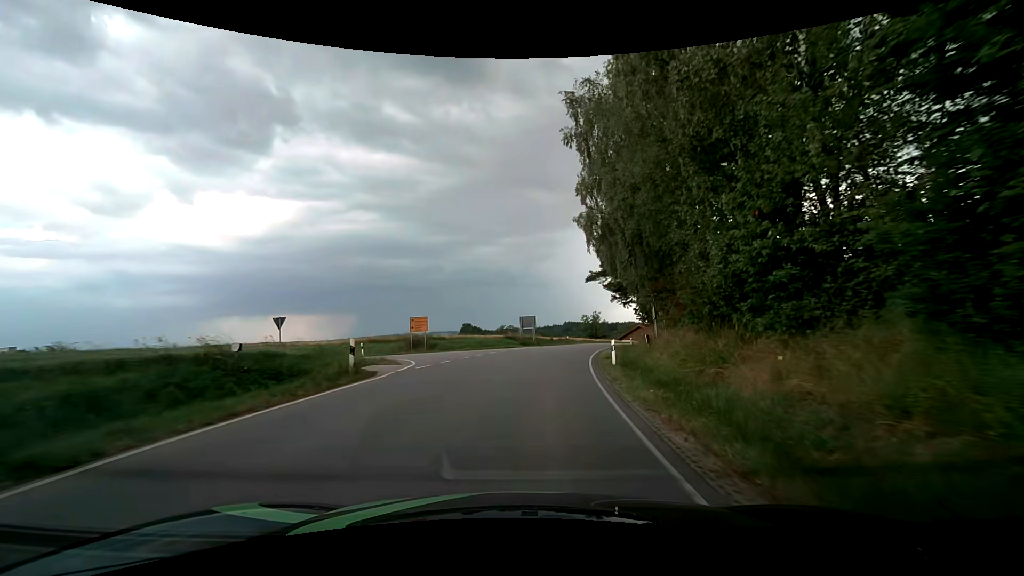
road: tertiary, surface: asphalt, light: Day
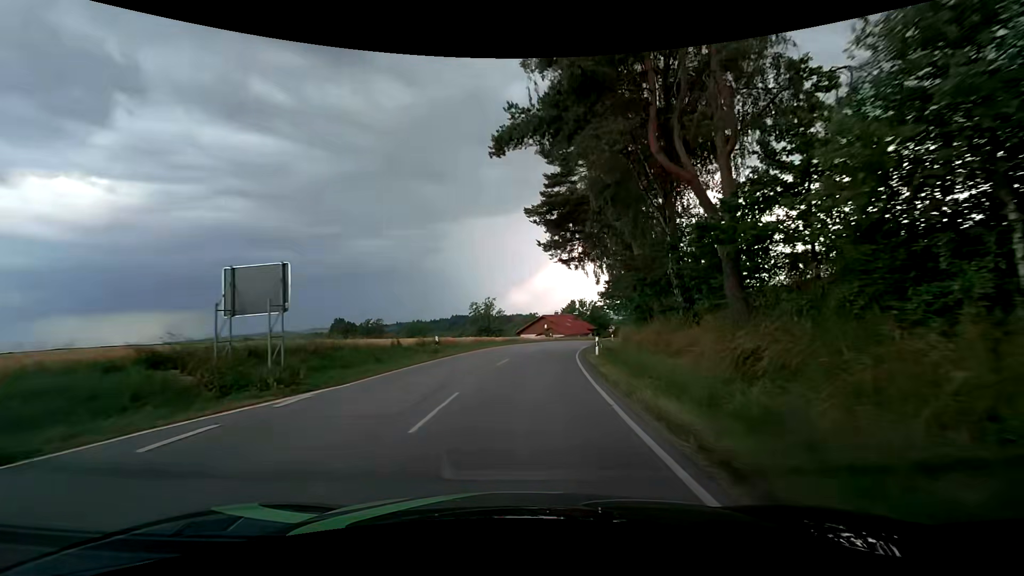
(+4.0, +38.1) m; +12°
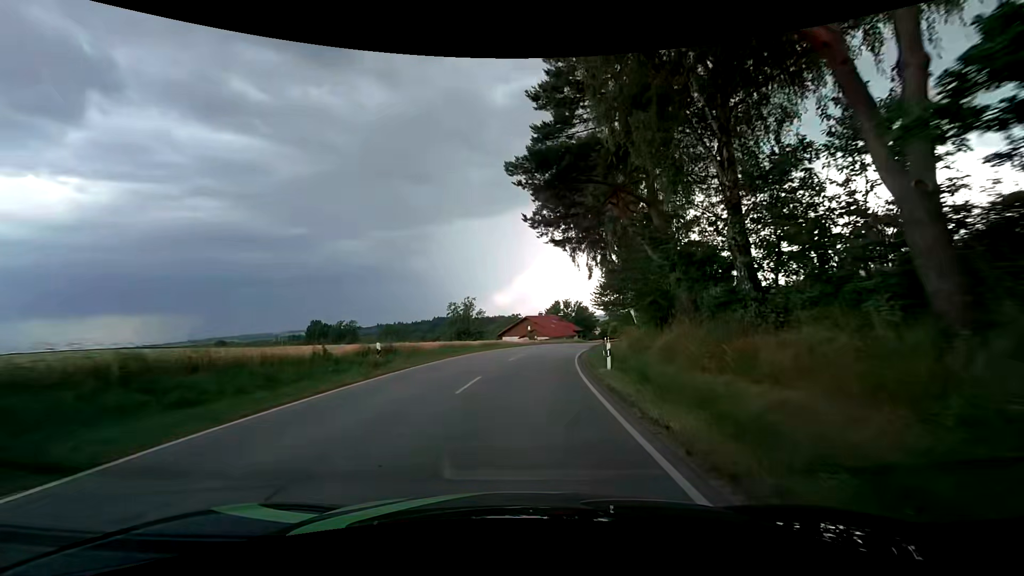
(+0.1, +7.4) m; +2°
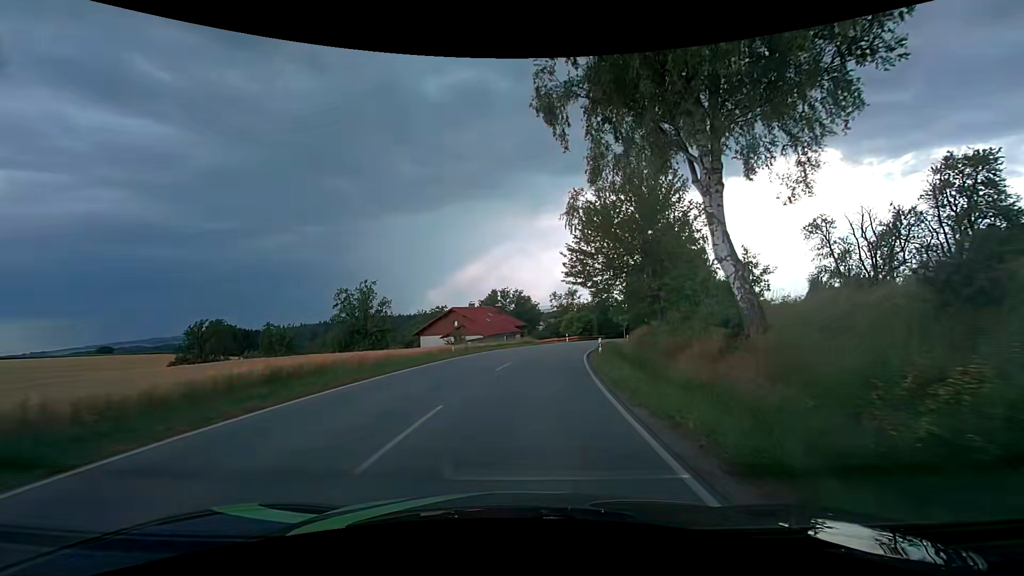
(+2.1, +29.5) m; +8°
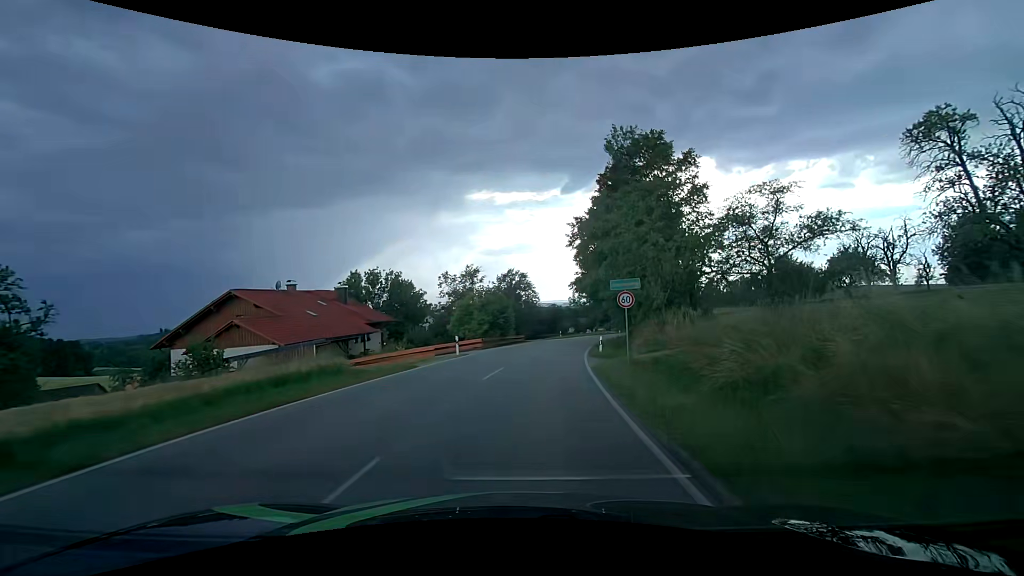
(+4.1, +38.7) m; +12°
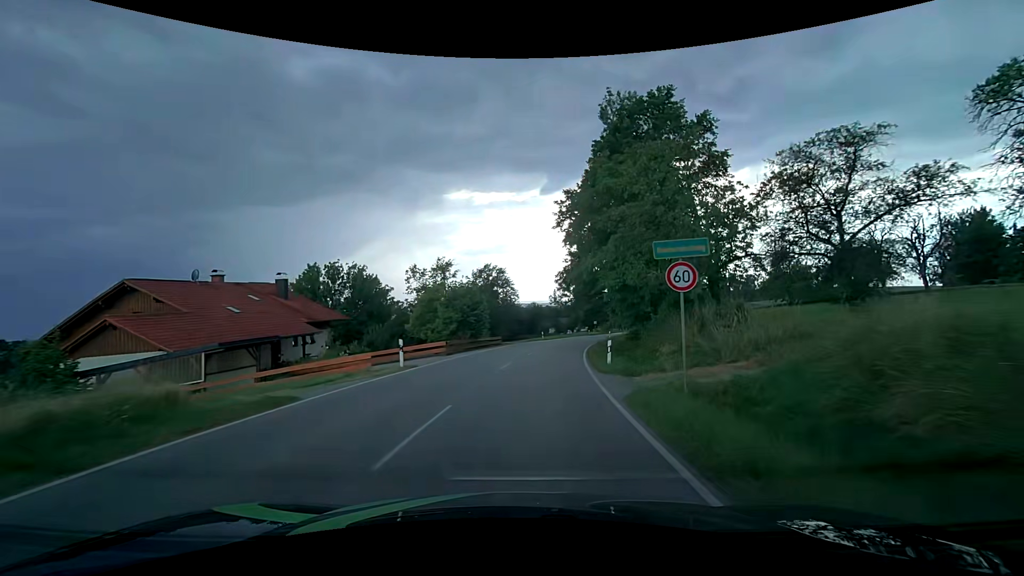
(+0.1, +8.4) m; +2°
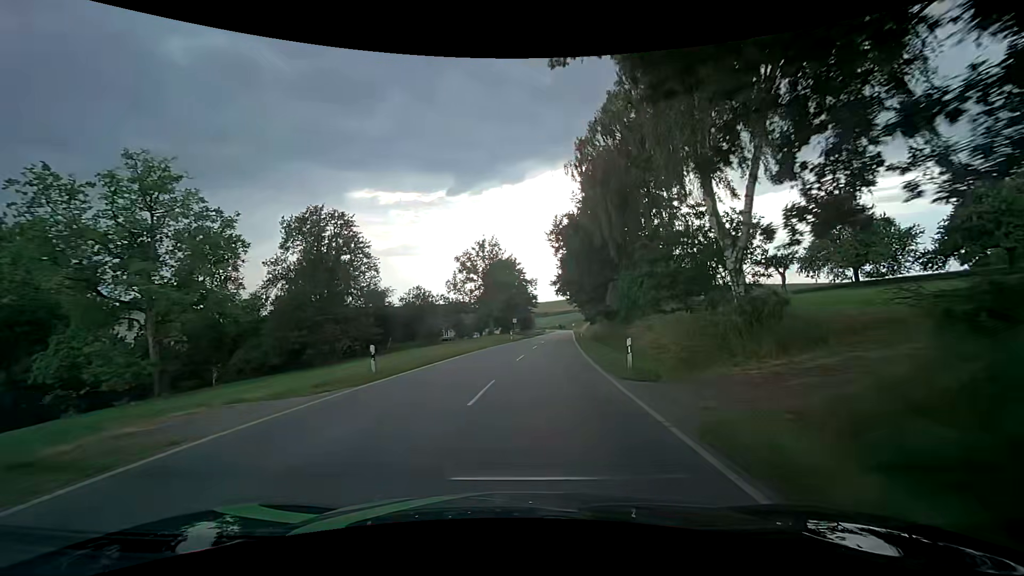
(+4.2, +43.3) m; +11°
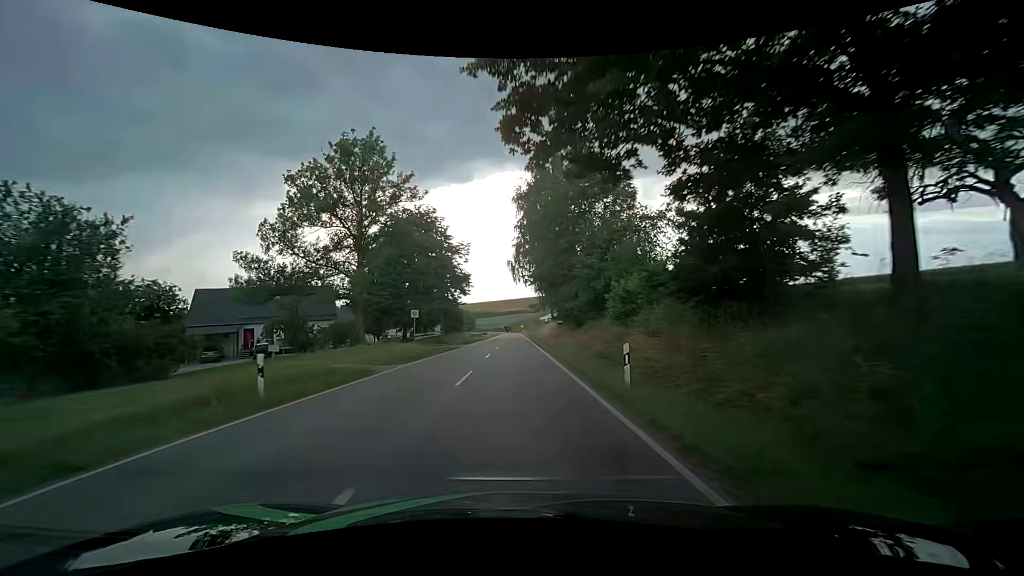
(+3.1, +44.1) m; +7°
(0, +10) (0, +20) (0, +30) (0, +40) (0, +50) (0, +60) (-1, +70) (-1, +80) (-1, +90) (-1, +100) m
